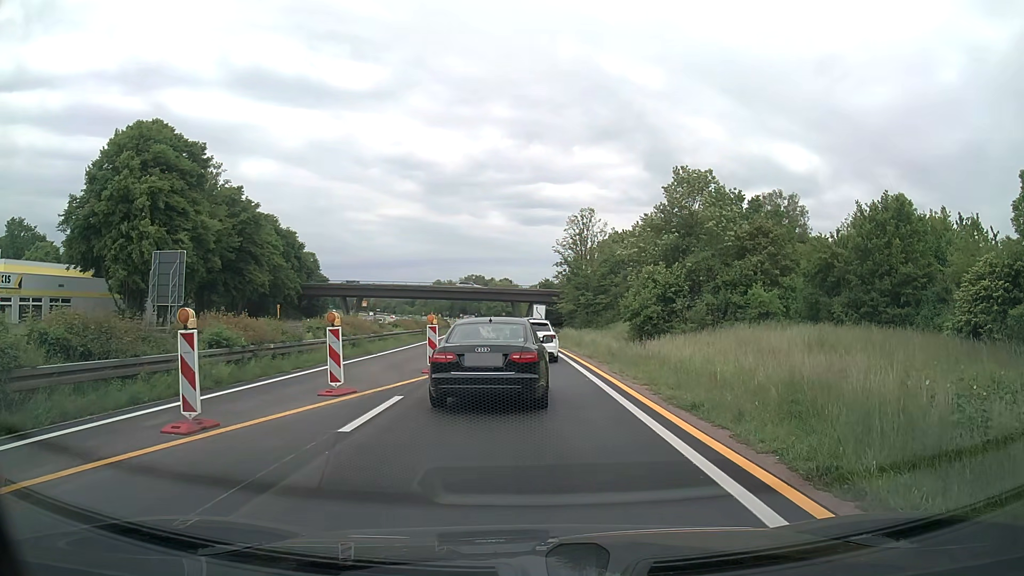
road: trunk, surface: asphalt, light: Day
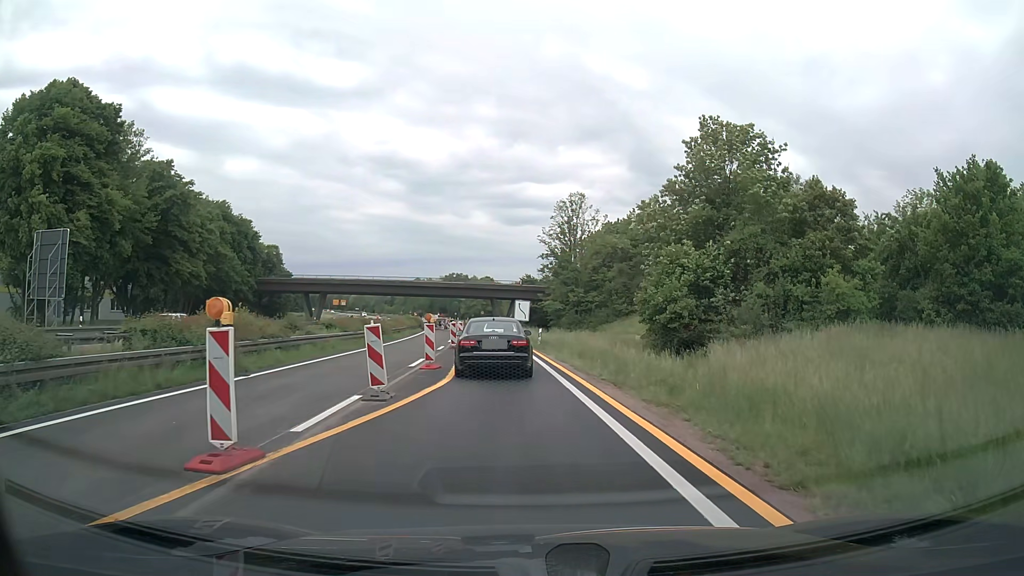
(+0.2, +12.7) m; +2°
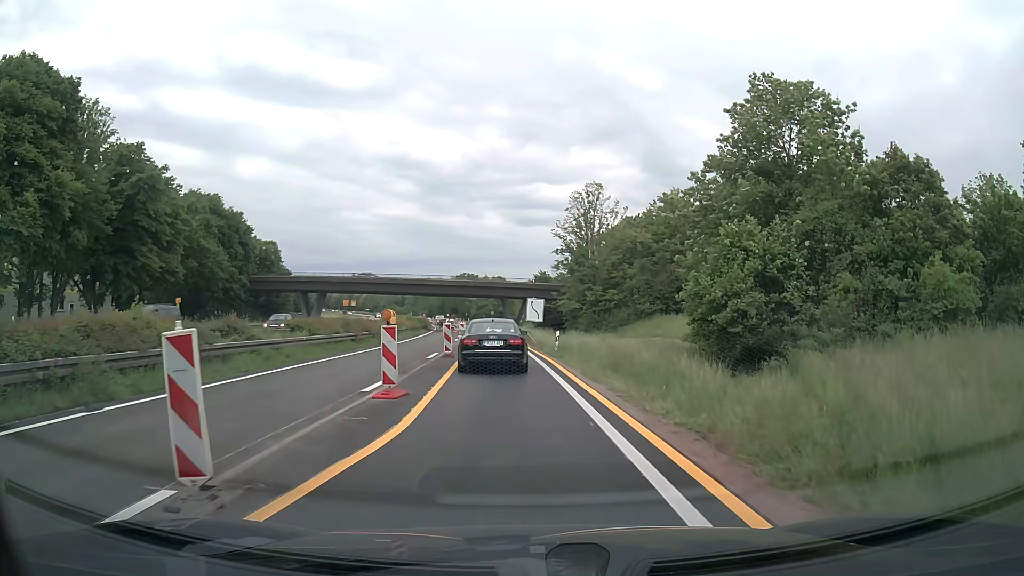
(0.0, +7.2) m; 0°
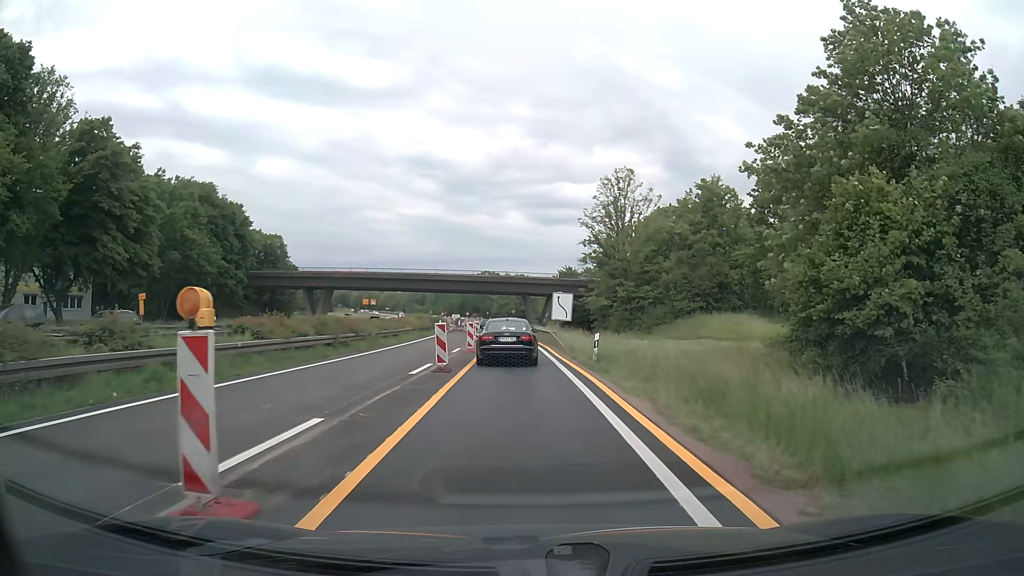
(-0.2, +8.1) m; -2°
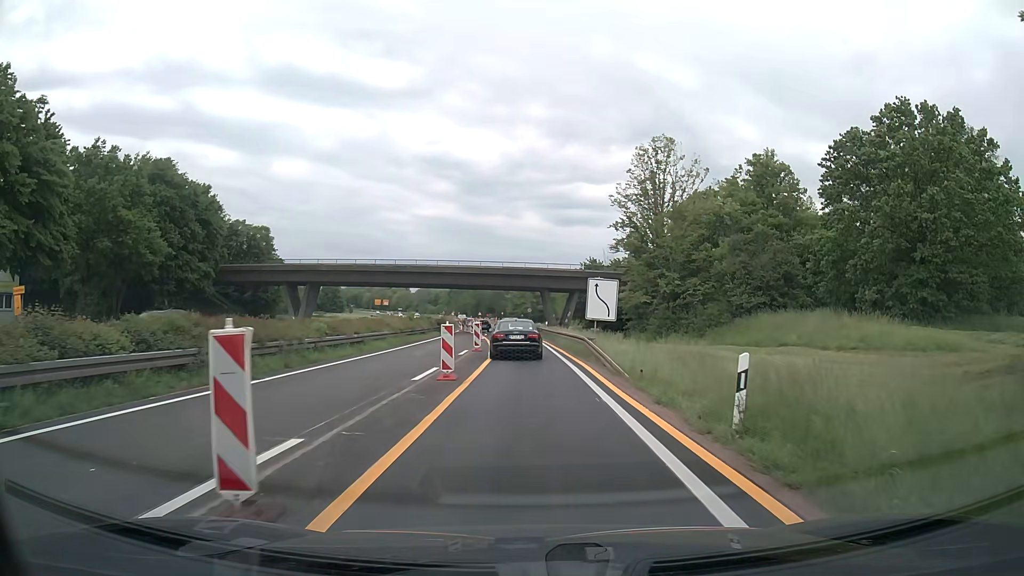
(-0.2, +13.8) m; -2°
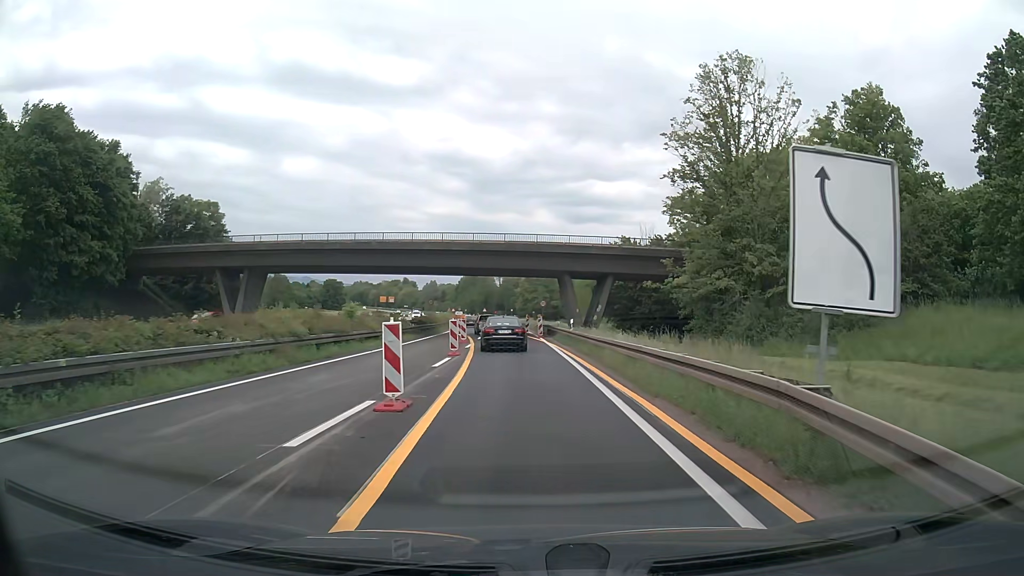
(-0.1, +20.7) m; -1°
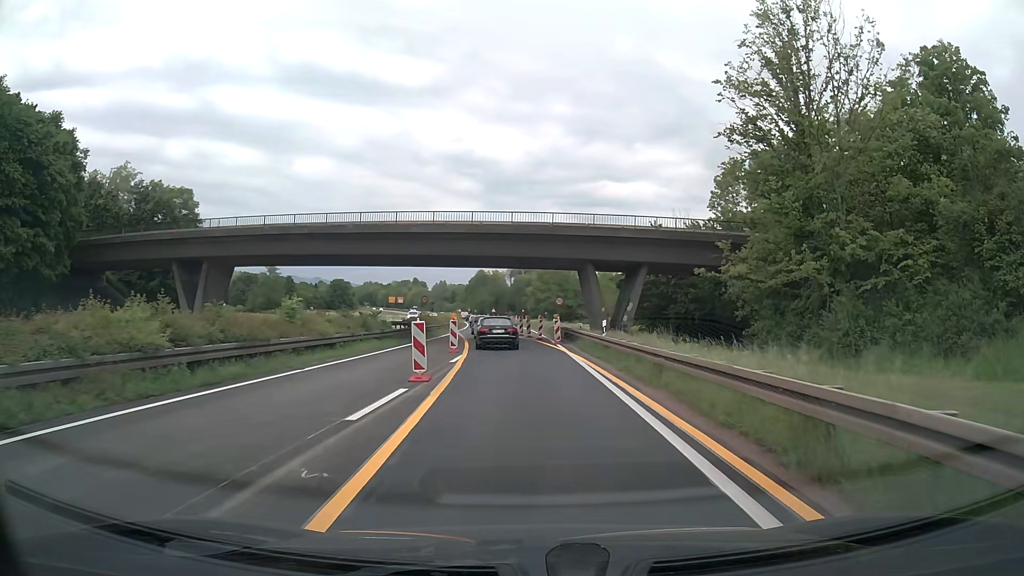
(-0.1, +10.0) m; -1°
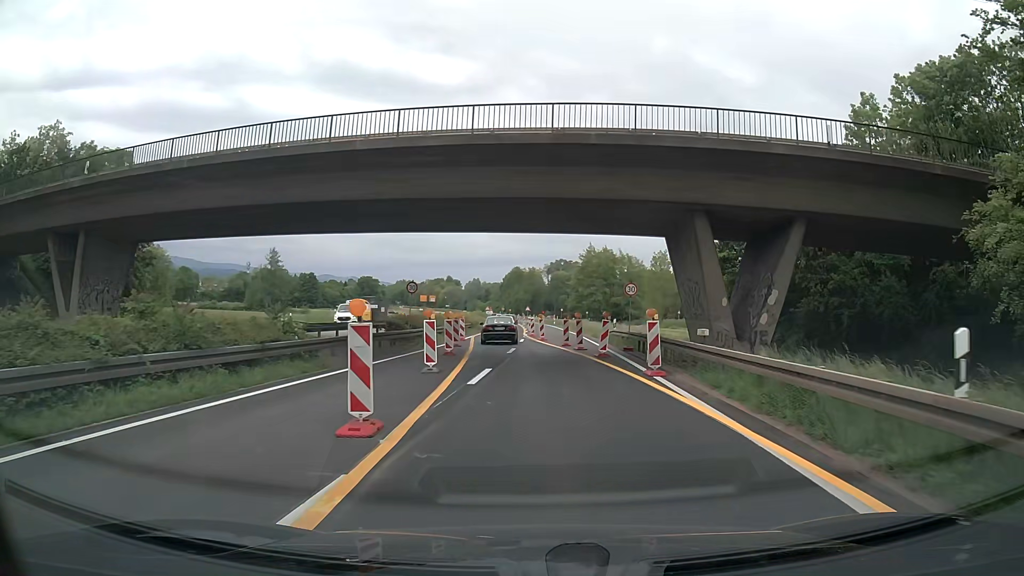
(-0.4, +19.2) m; -3°
